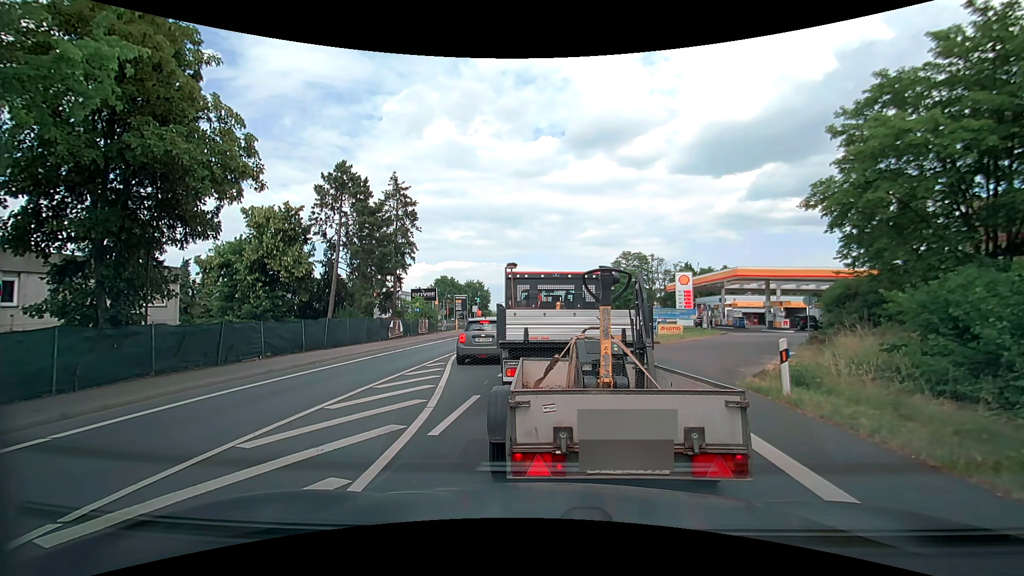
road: secondary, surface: asphalt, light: Day
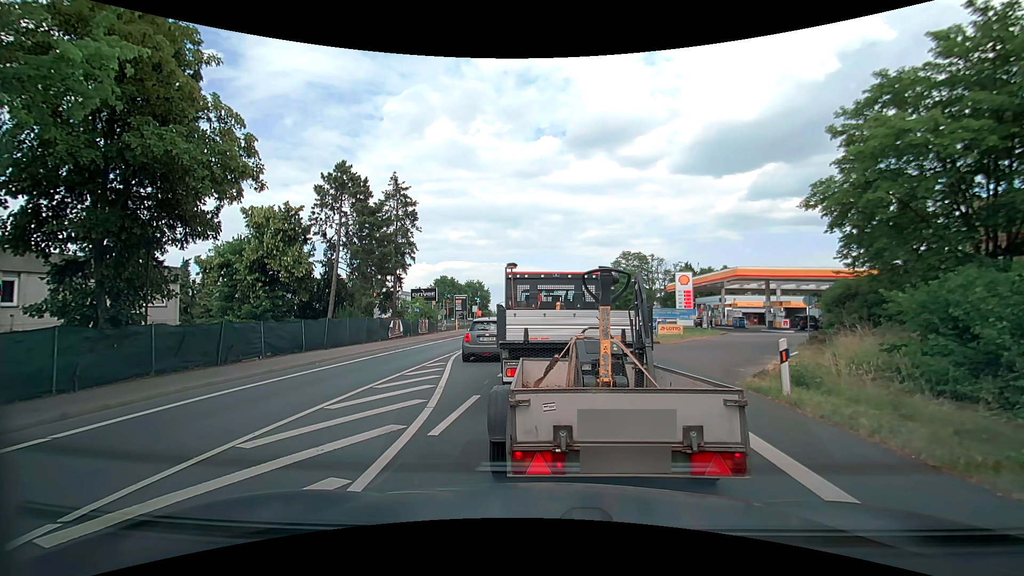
(0.0, 0.0) m; 0°
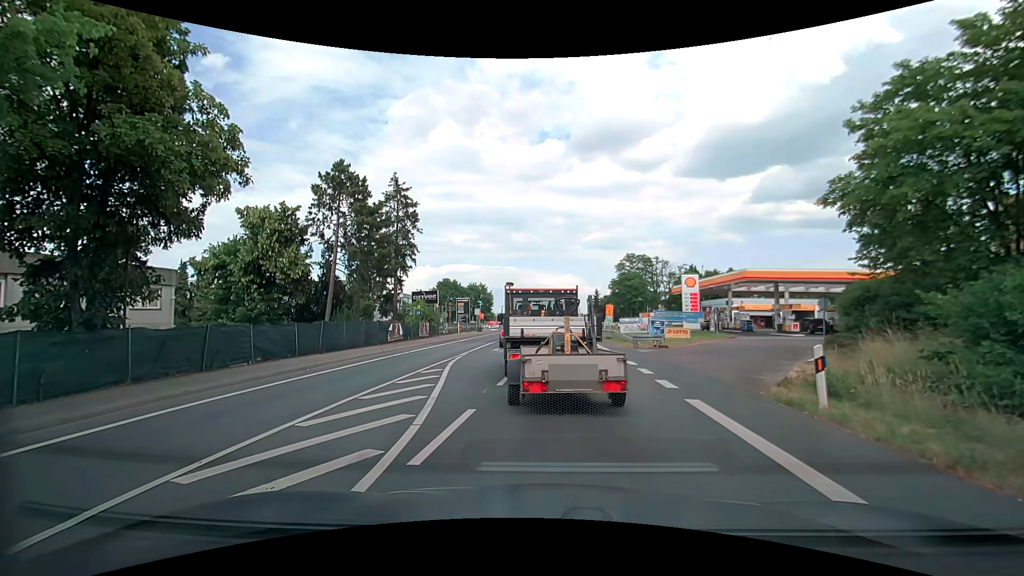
(0.0, +1.1) m; -2°
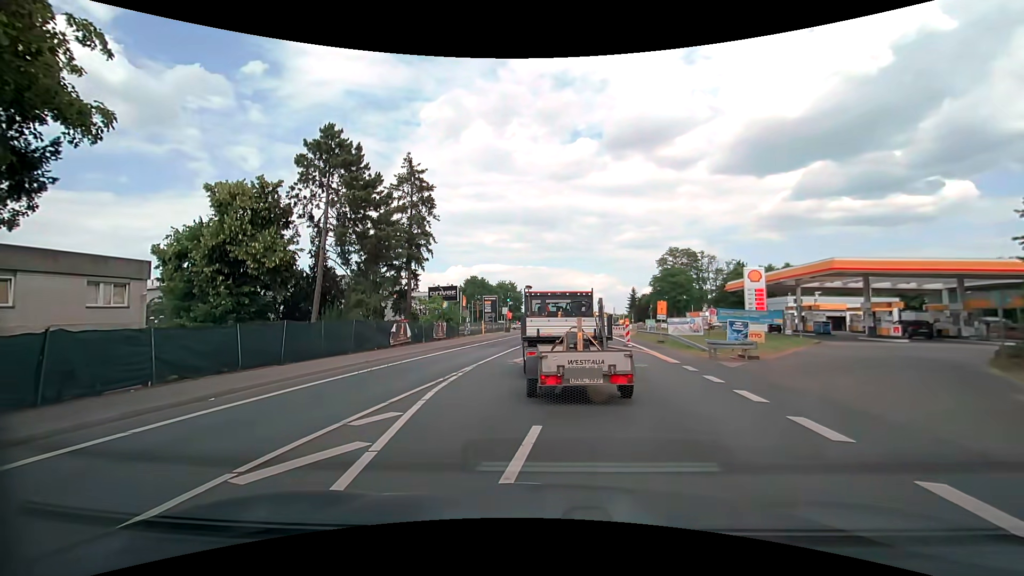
(+0.1, +7.6) m; -3°
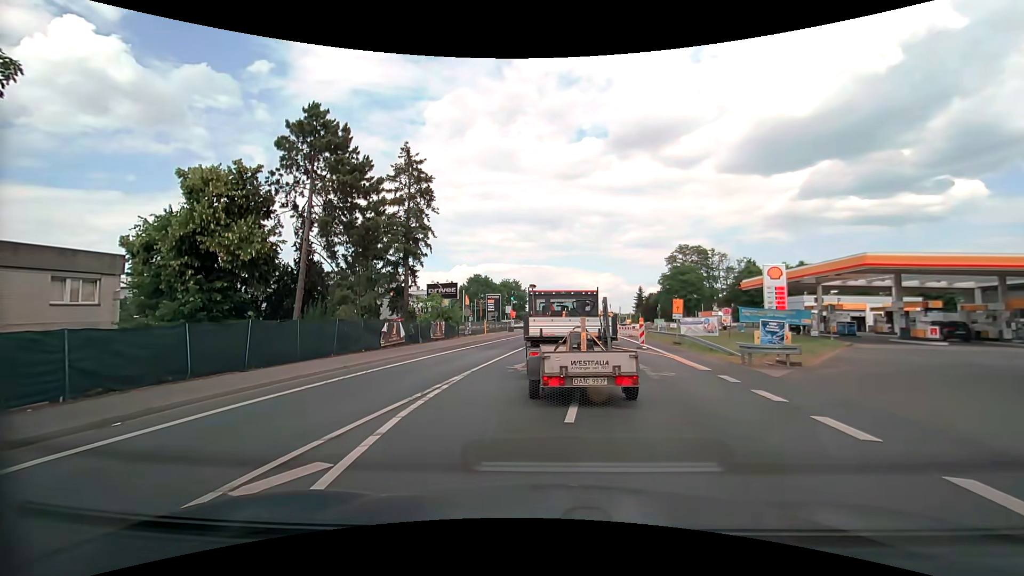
(0.0, +2.8) m; 0°
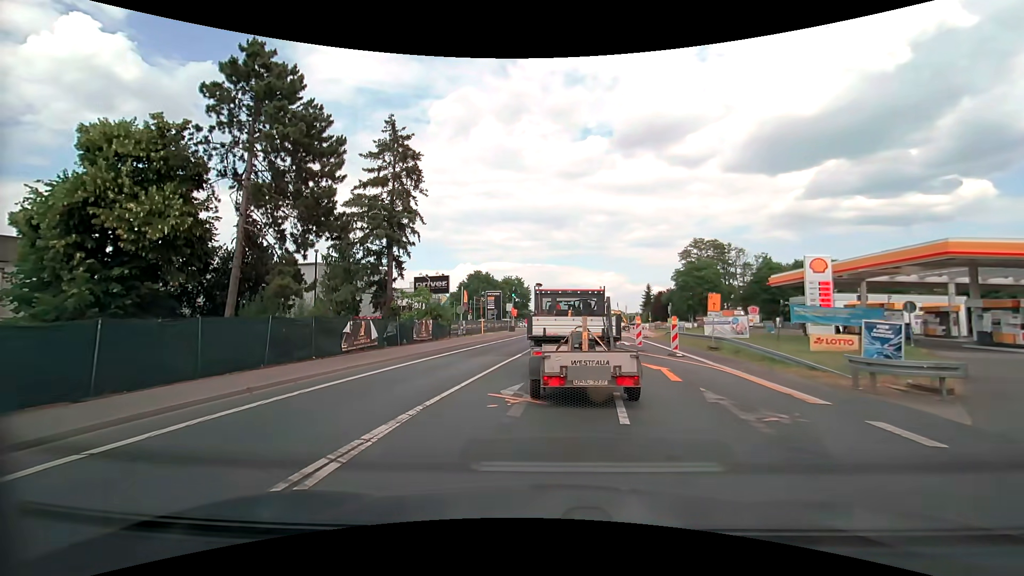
(0.0, +6.0) m; 0°
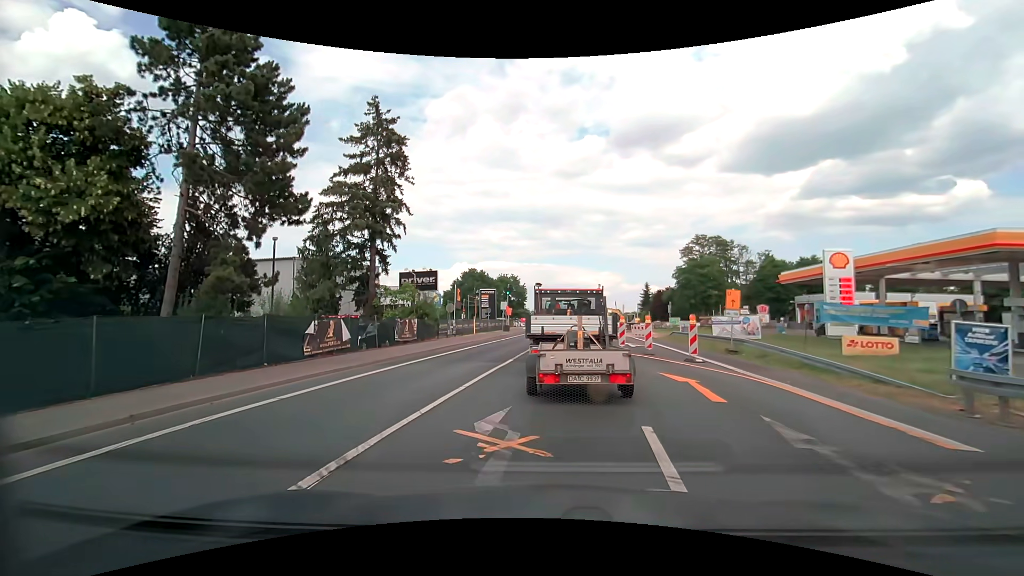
(0.0, +3.2) m; +1°
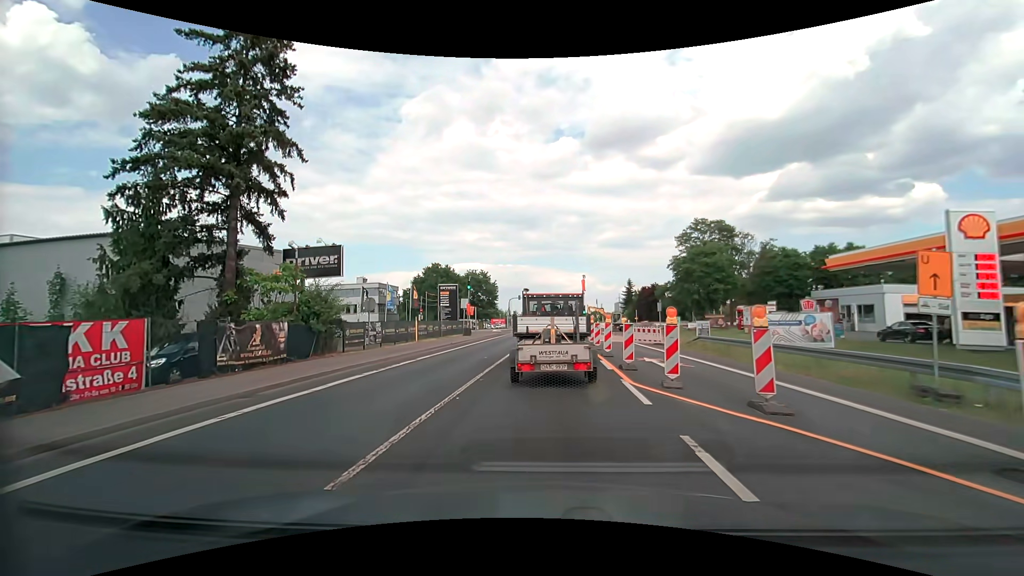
(+0.3, +13.4) m; +2°
(0, +10) (0, +20) (0, +30) (+1, +40) (+1, +50) (+1, +60) (+1, +70) (+2, +80) (+2, +90) (+2, +100) m
